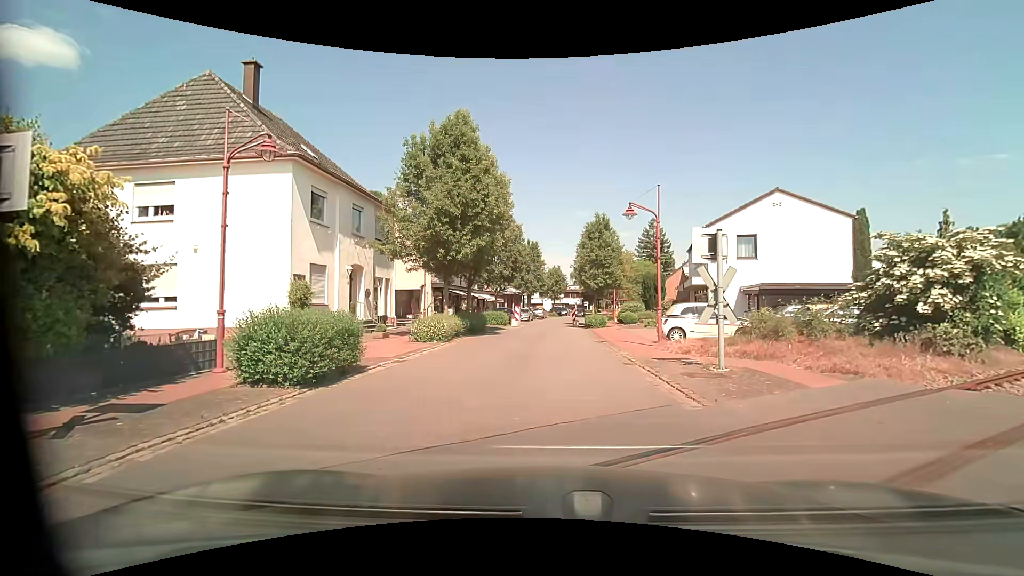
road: residential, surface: asphalt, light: Day
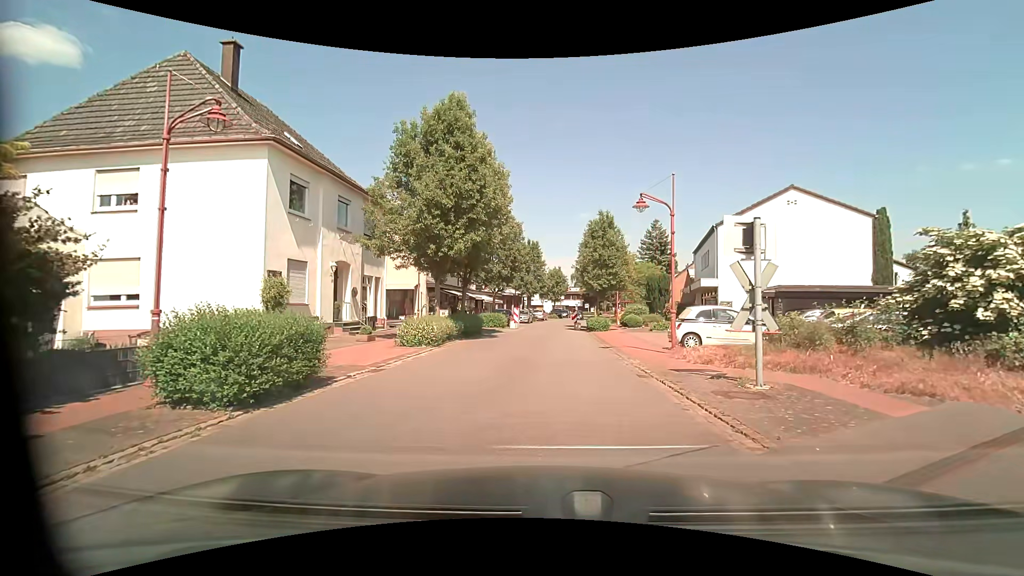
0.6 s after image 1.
(0.0, +1.9) m; 0°
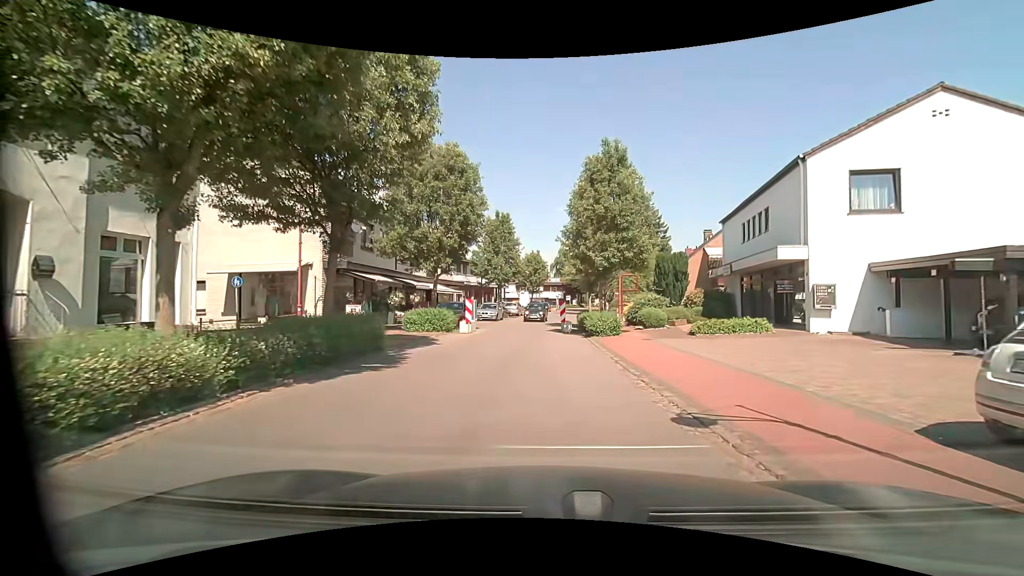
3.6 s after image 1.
(+0.4, +13.8) m; +3°
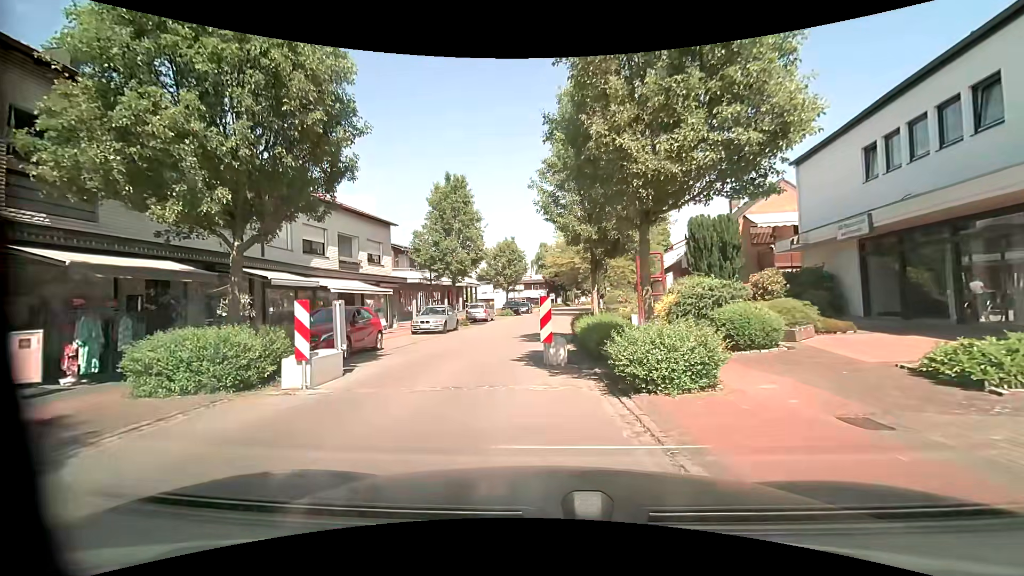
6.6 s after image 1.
(+0.5, +13.5) m; +2°
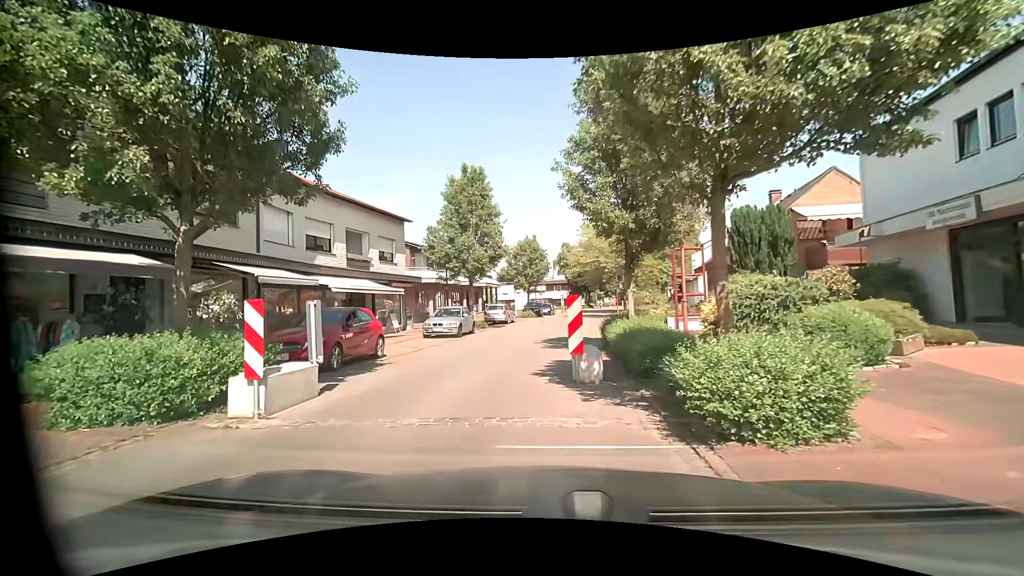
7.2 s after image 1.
(0.0, +2.2) m; -2°
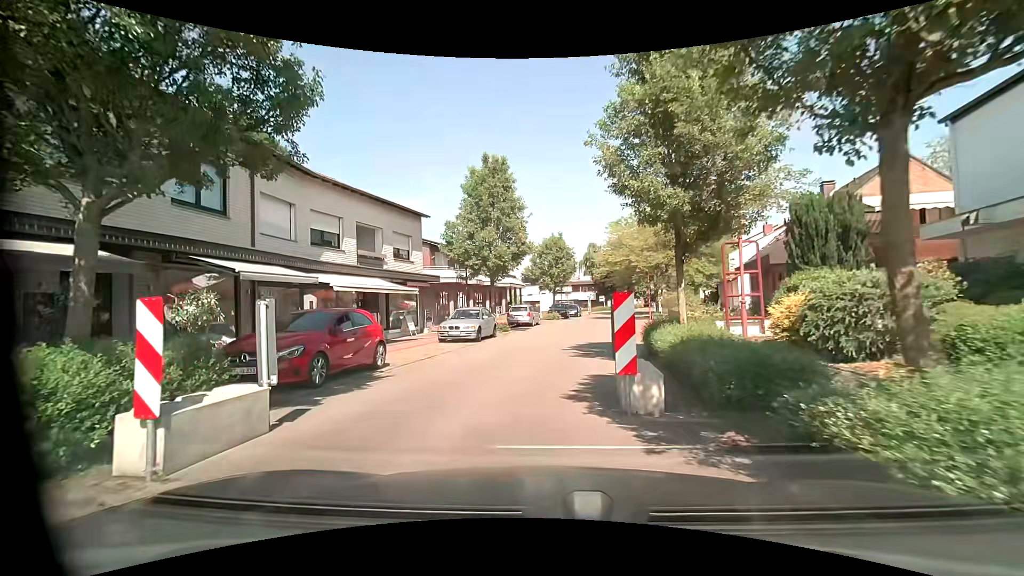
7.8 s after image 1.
(-0.1, +2.4) m; -3°
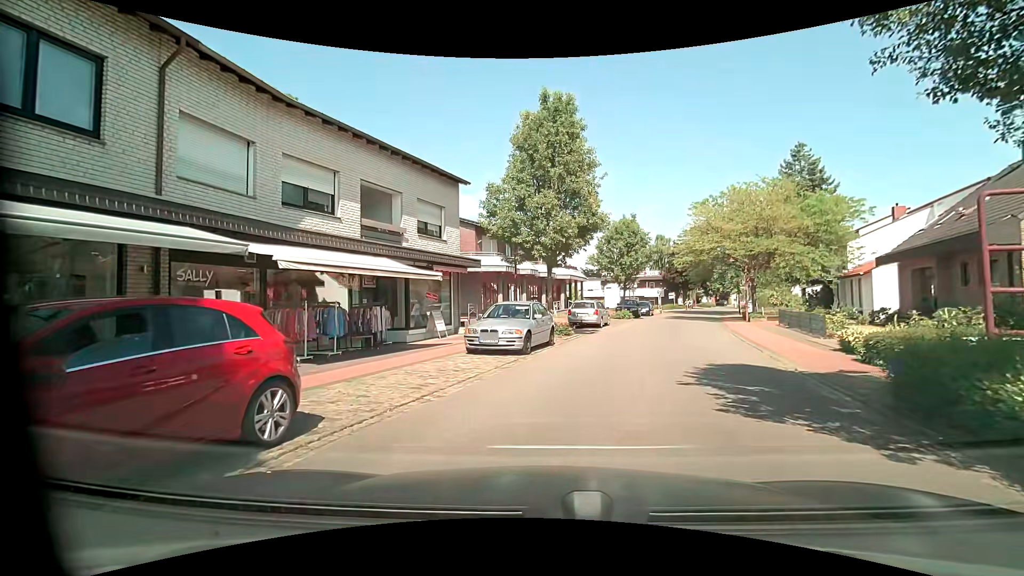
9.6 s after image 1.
(-0.4, +7.2) m; -6°
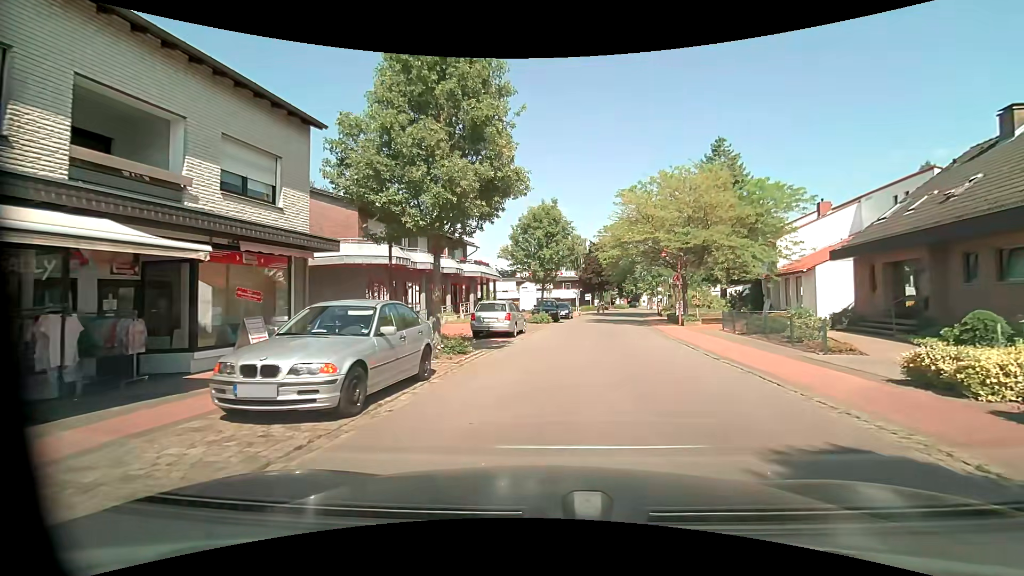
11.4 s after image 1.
(+0.5, +7.1) m; +9°
